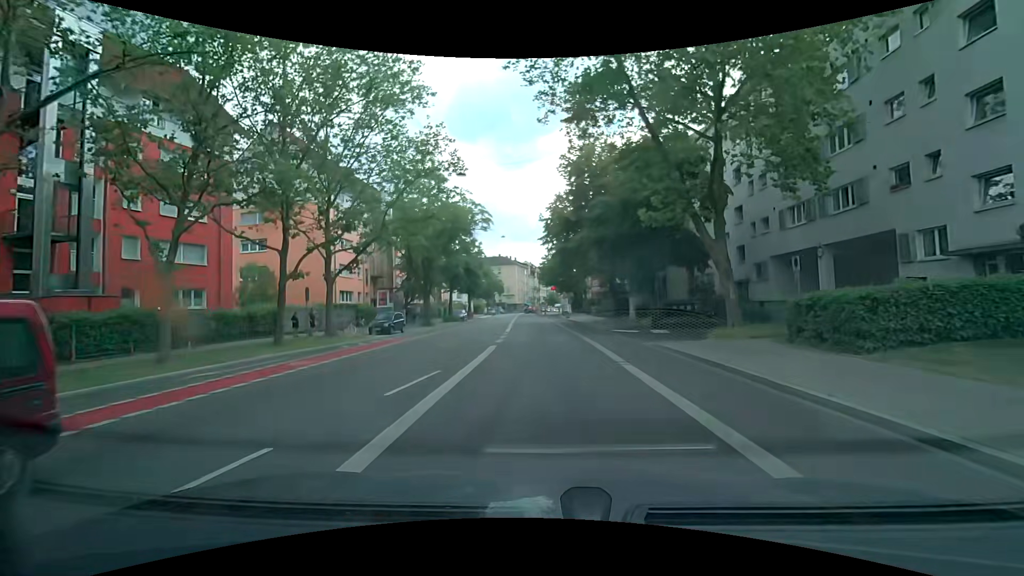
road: secondary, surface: asphalt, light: Day
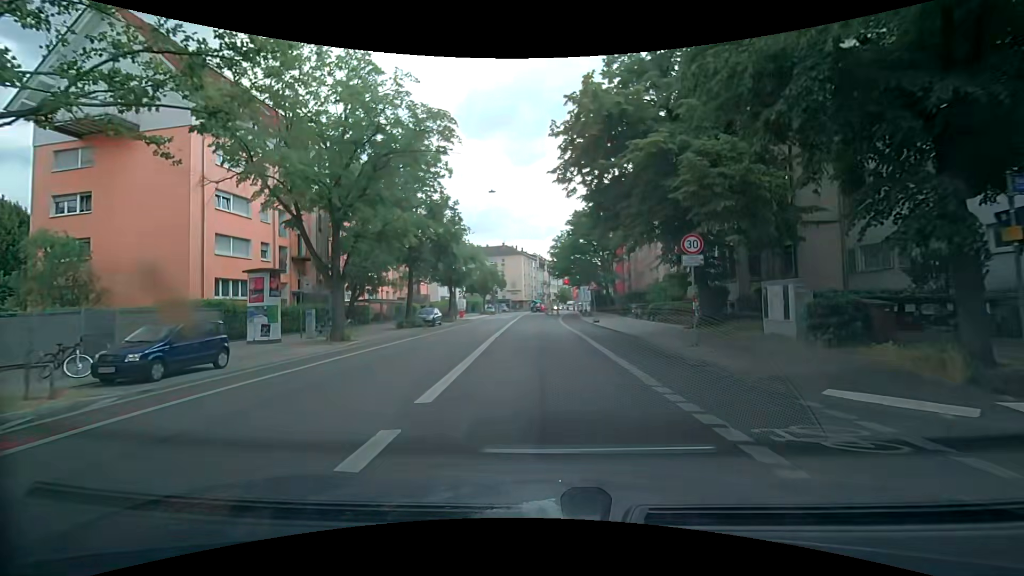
(-0.3, +21.3) m; -2°
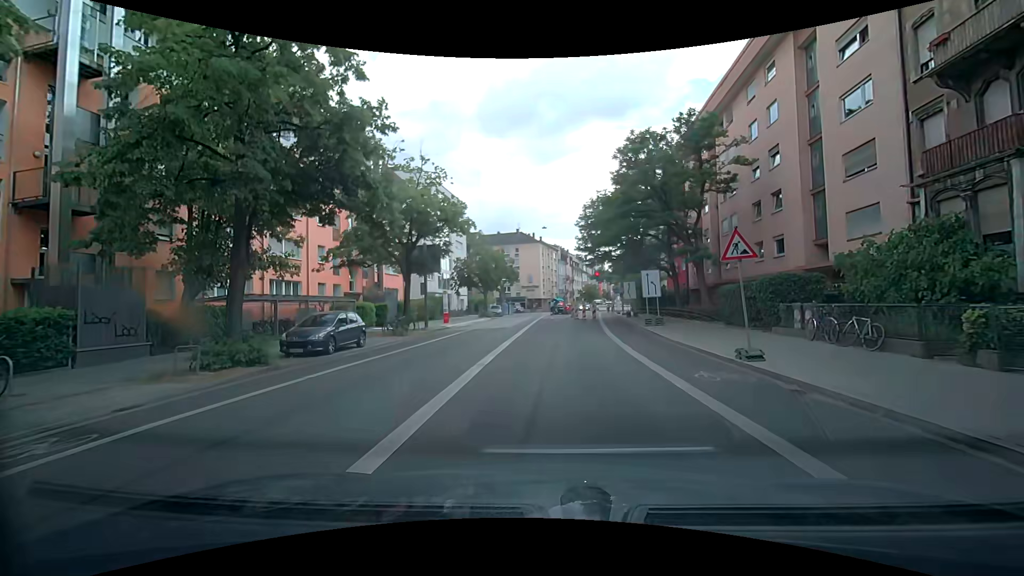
(-0.2, +22.6) m; -2°
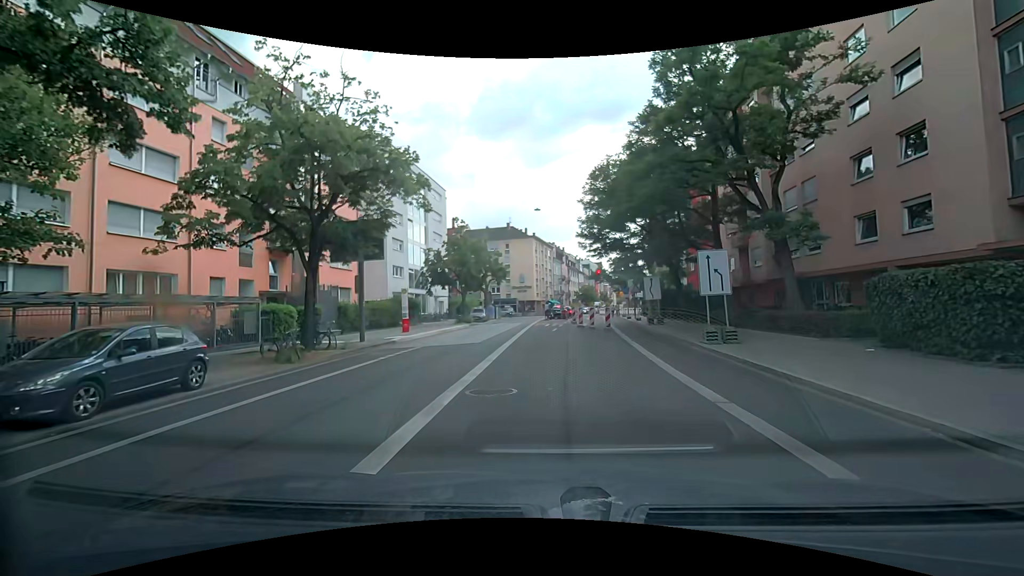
(+0.3, +11.2) m; +1°
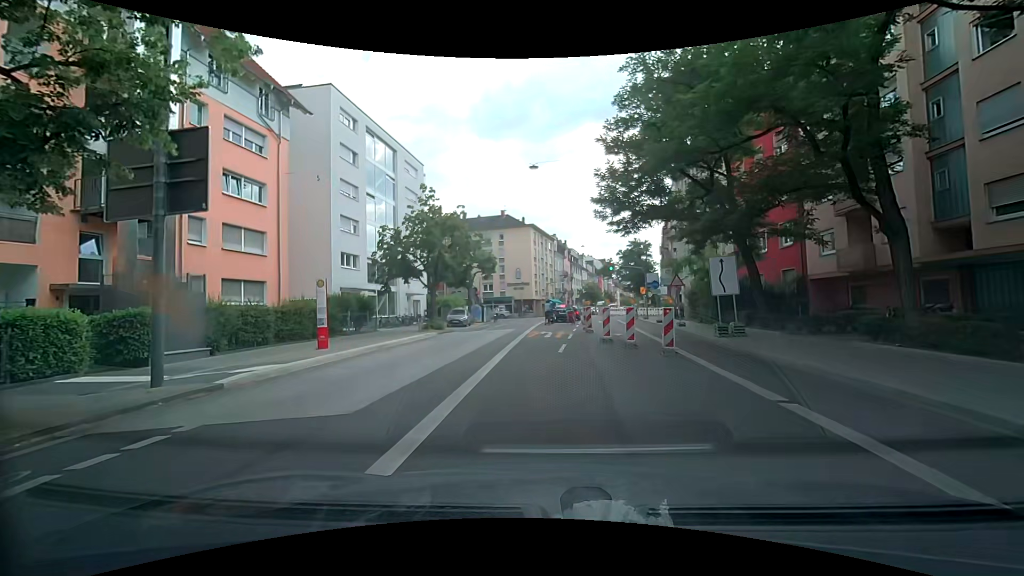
(+0.3, +12.5) m; +1°
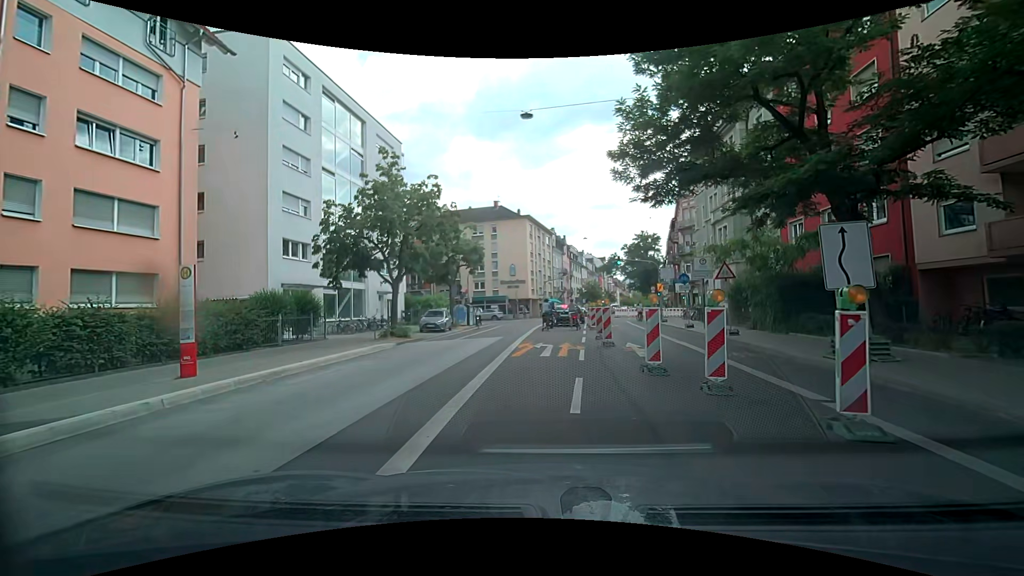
(0.0, +7.8) m; 0°
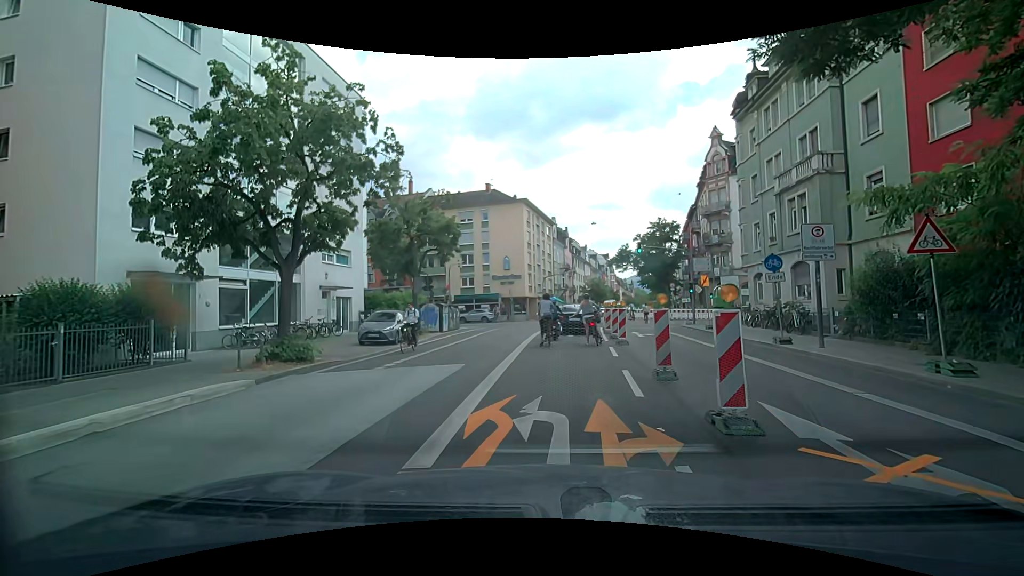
(-0.1, +10.6) m; 0°
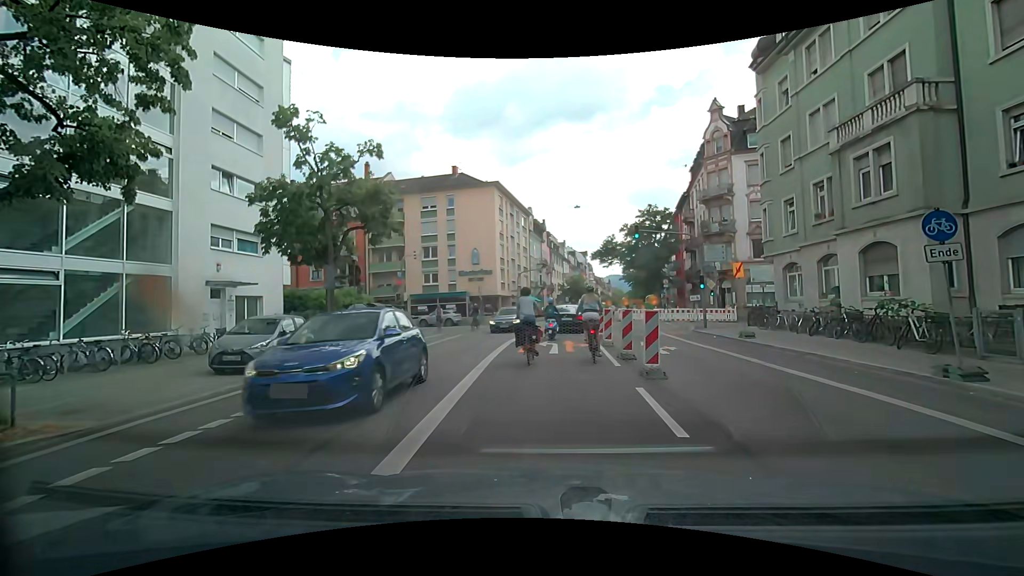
(+0.2, +8.2) m; +4°
